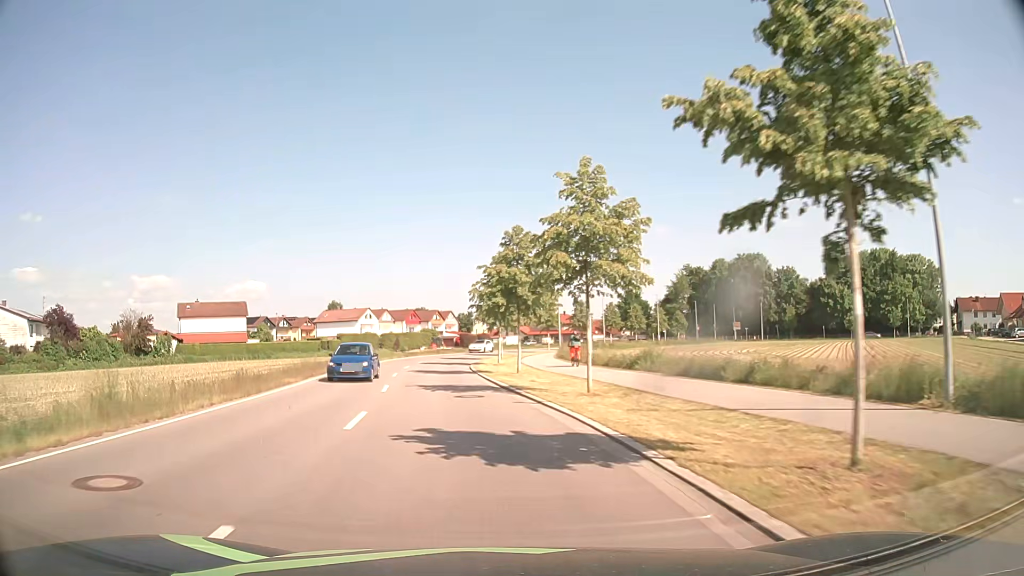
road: unclassified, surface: asphalt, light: Day
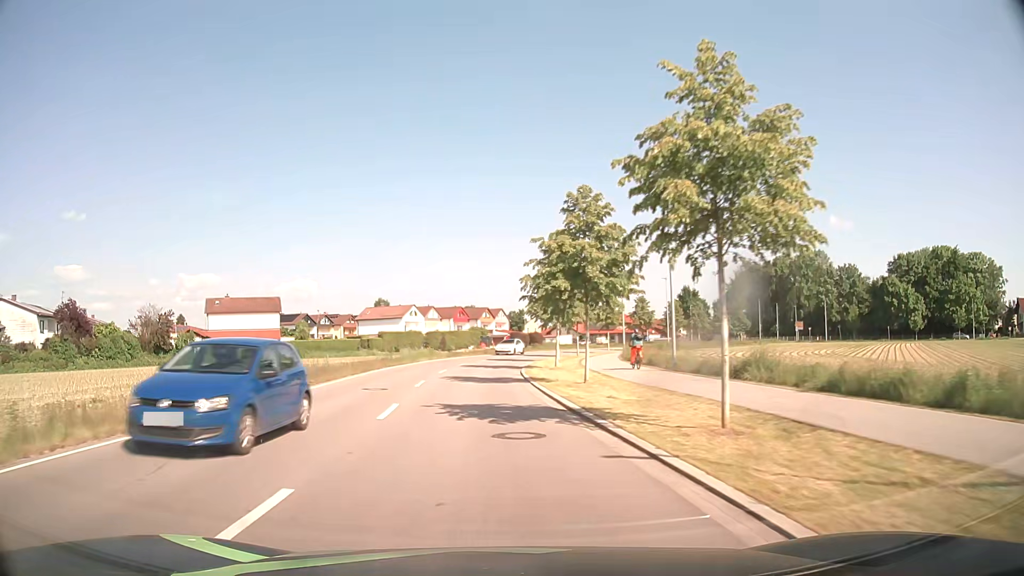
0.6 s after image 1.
(-0.3, +7.6) m; -5°
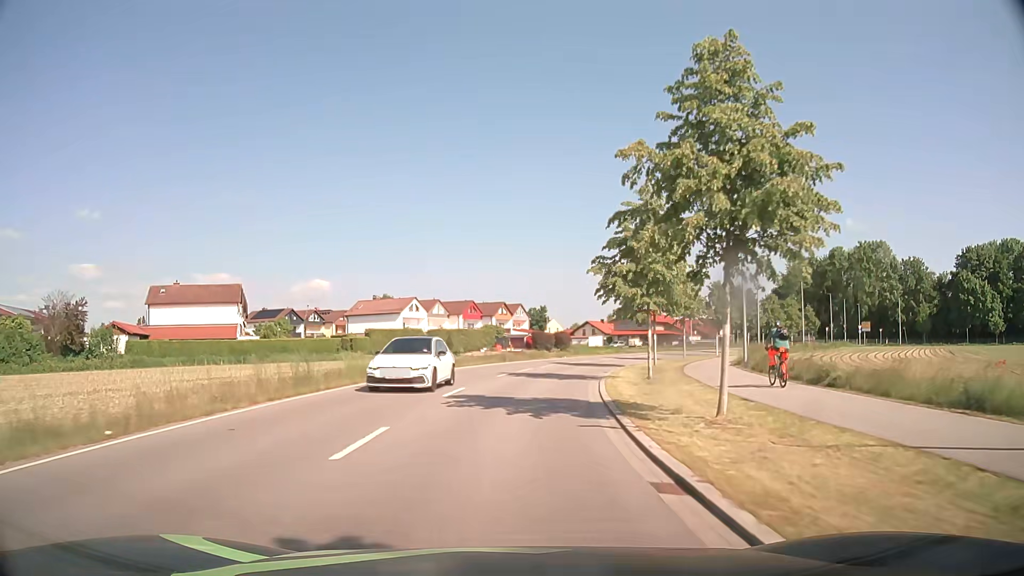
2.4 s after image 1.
(-1.1, +22.9) m; -3°
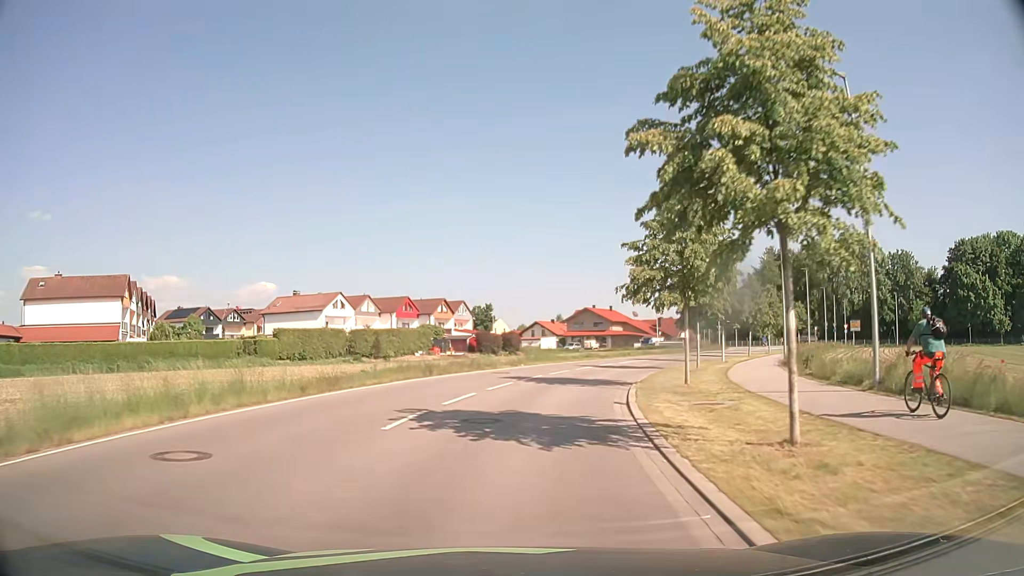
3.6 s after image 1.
(+0.6, +15.3) m; +4°
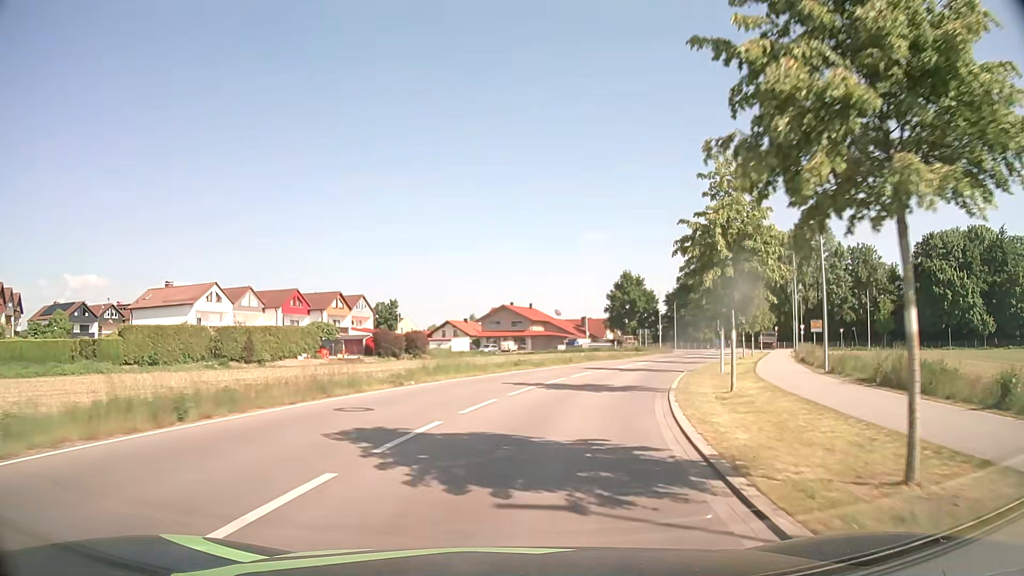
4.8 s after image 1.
(+0.9, +15.2) m; +7°
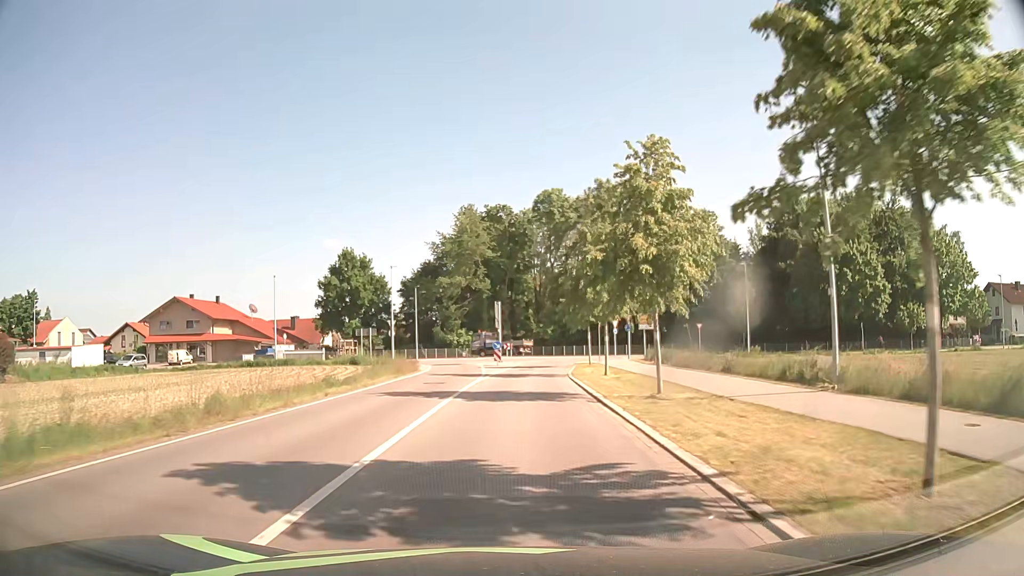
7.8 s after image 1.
(+8.2, +36.8) m; +23°
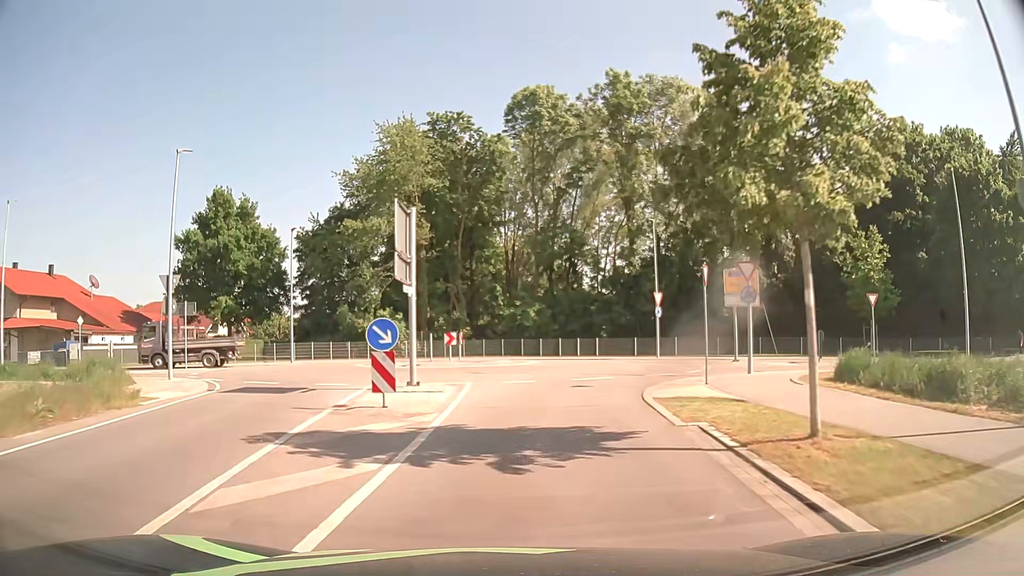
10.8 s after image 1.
(+1.0, +33.4) m; +3°
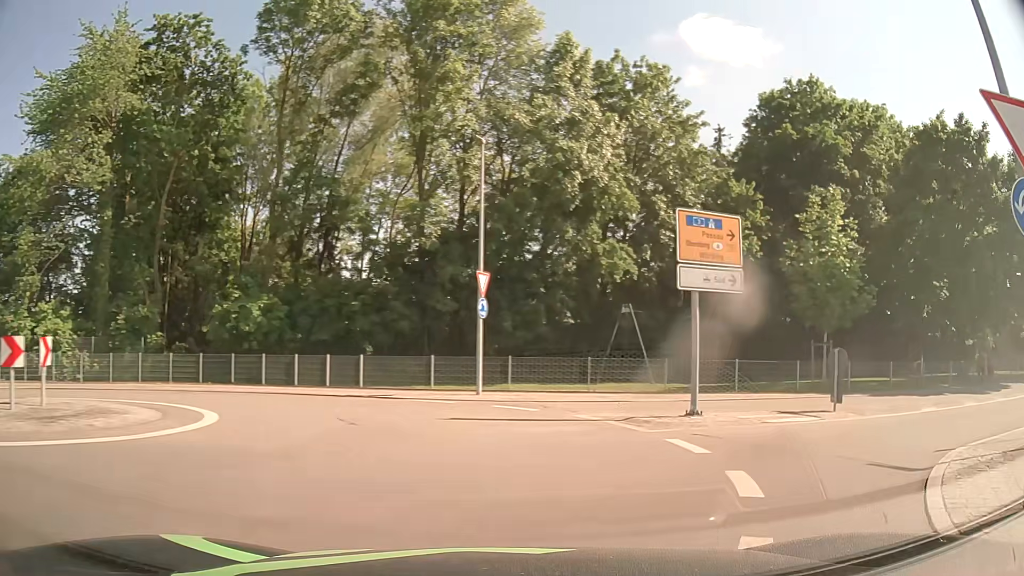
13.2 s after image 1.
(+1.4, +18.3) m; +19°
(+3, +9) (+11, +15) (+20, +19) (+30, +22) (+39, +25) (+49, +28) (+58, +31) (+68, +34) (+78, +36) (+87, +39) m
